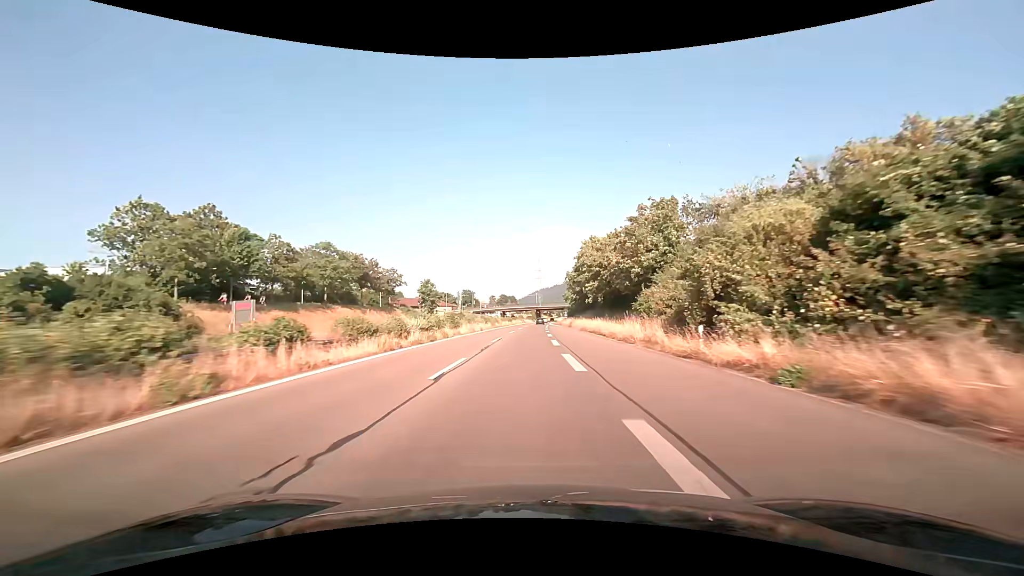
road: trunk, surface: asphalt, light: Day
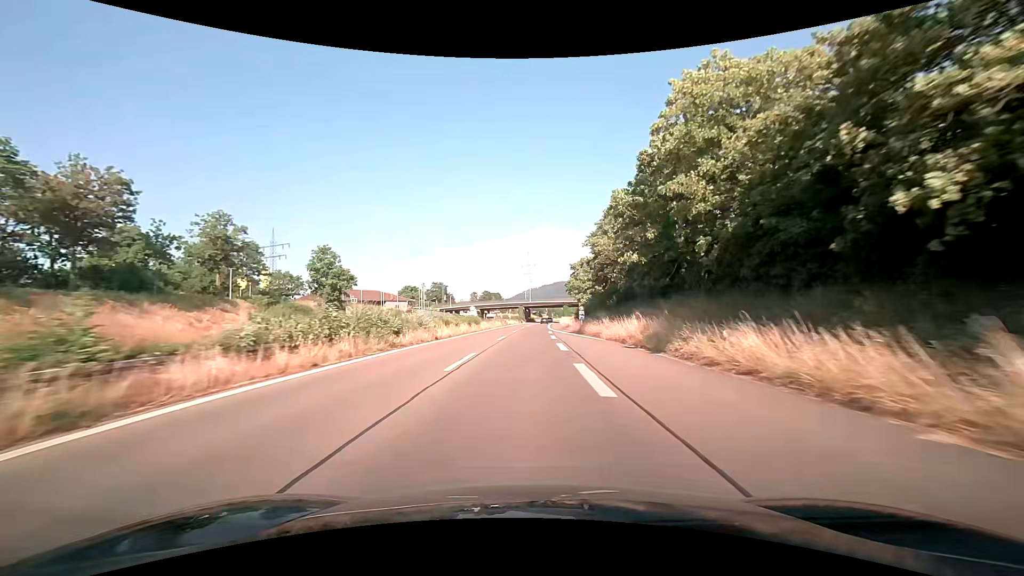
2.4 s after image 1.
(+0.6, +52.1) m; +1°
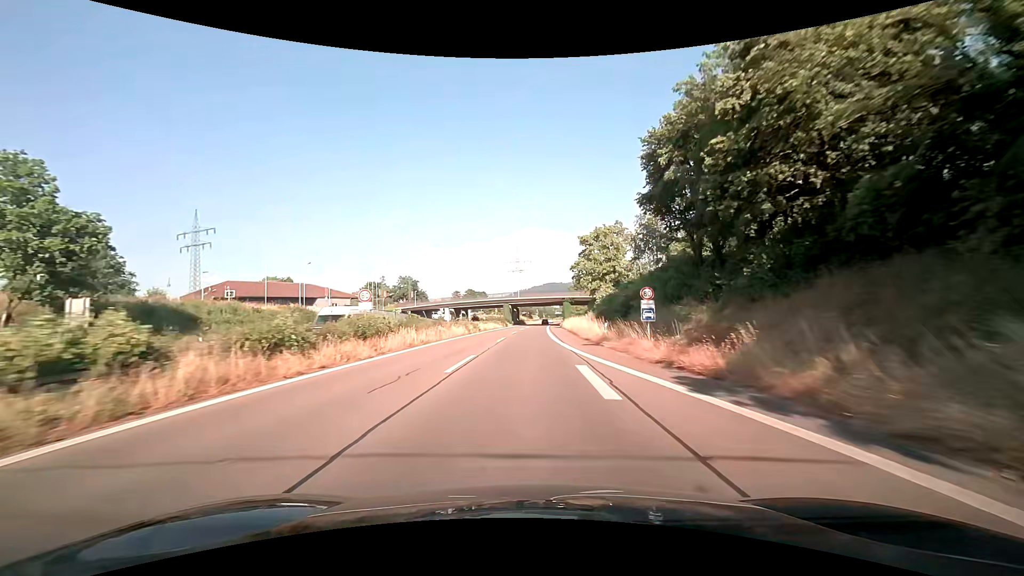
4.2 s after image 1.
(+0.5, +36.3) m; +1°
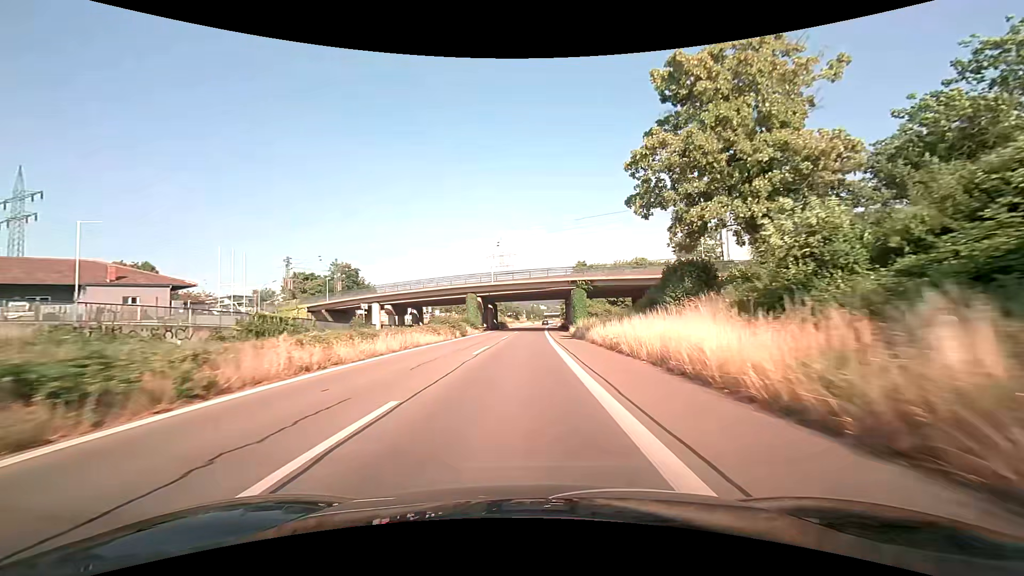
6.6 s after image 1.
(+0.7, +46.2) m; +2°
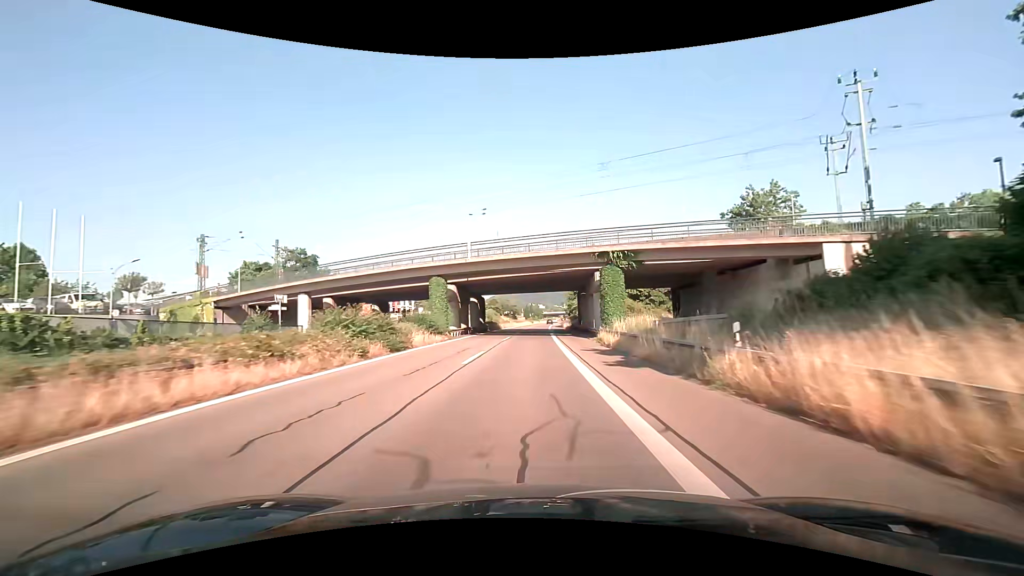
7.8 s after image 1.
(+0.1, +22.6) m; 0°
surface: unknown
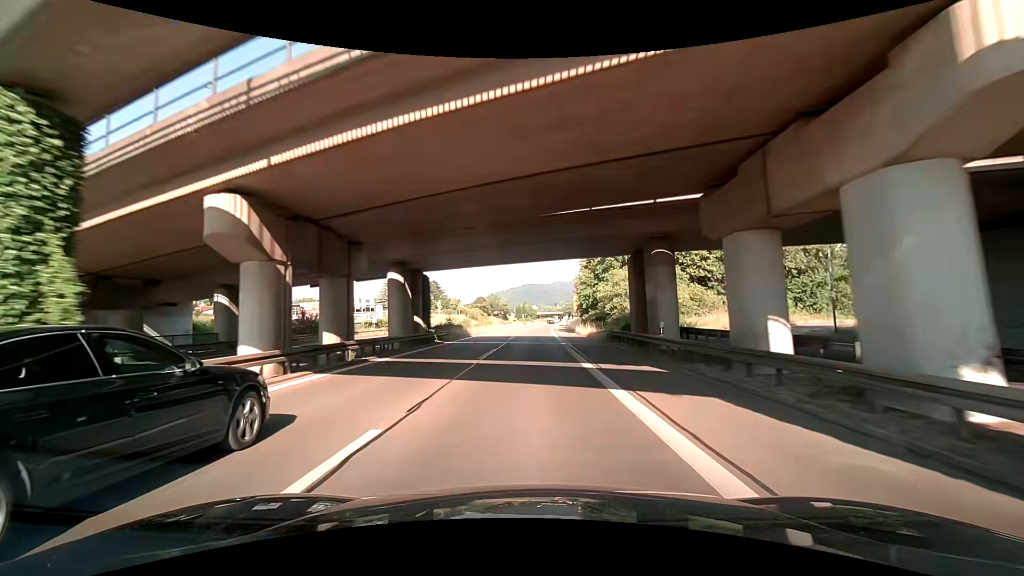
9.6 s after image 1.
(+0.3, +33.6) m; +1°
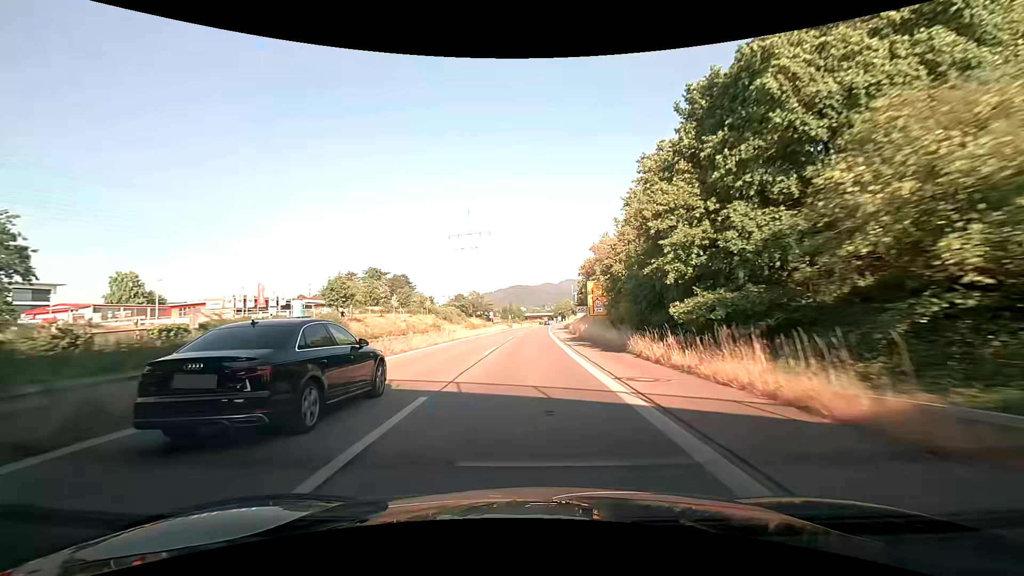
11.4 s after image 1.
(+0.1, +33.5) m; +2°
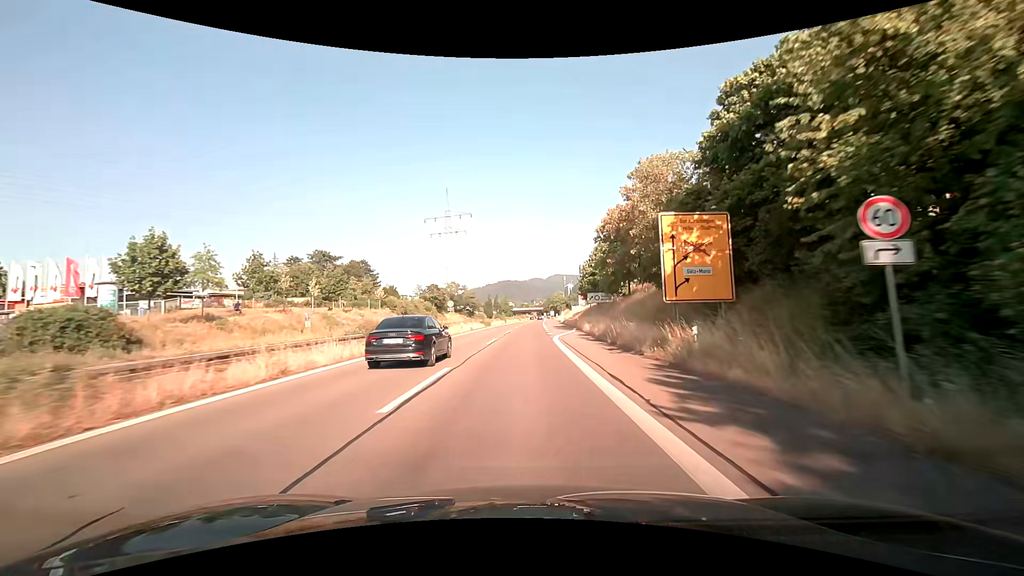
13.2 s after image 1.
(-0.1, +31.3) m; +1°
(0, +10) (0, +20) (0, +30) (0, +40) (0, +50) (0, +60) (0, +70) (0, +80) (0, +90) (+1, +100) m
